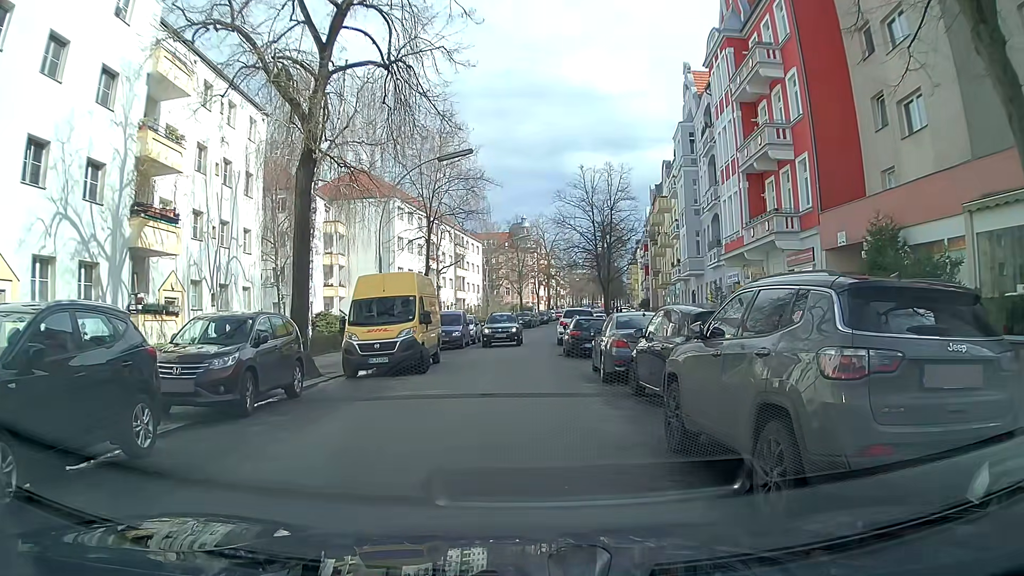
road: residential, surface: asphalt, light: Day
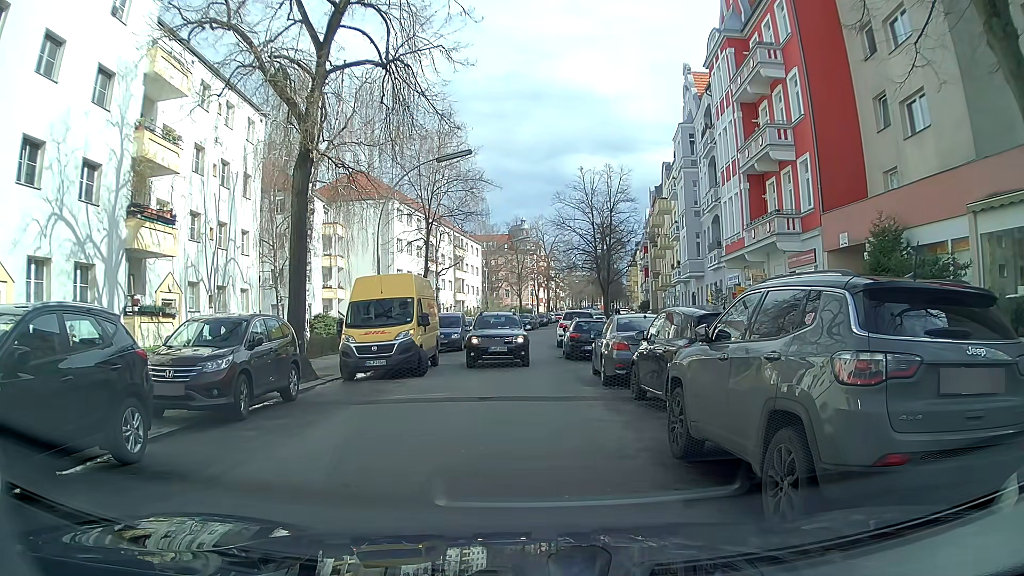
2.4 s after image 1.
(0.0, +0.3) m; 0°
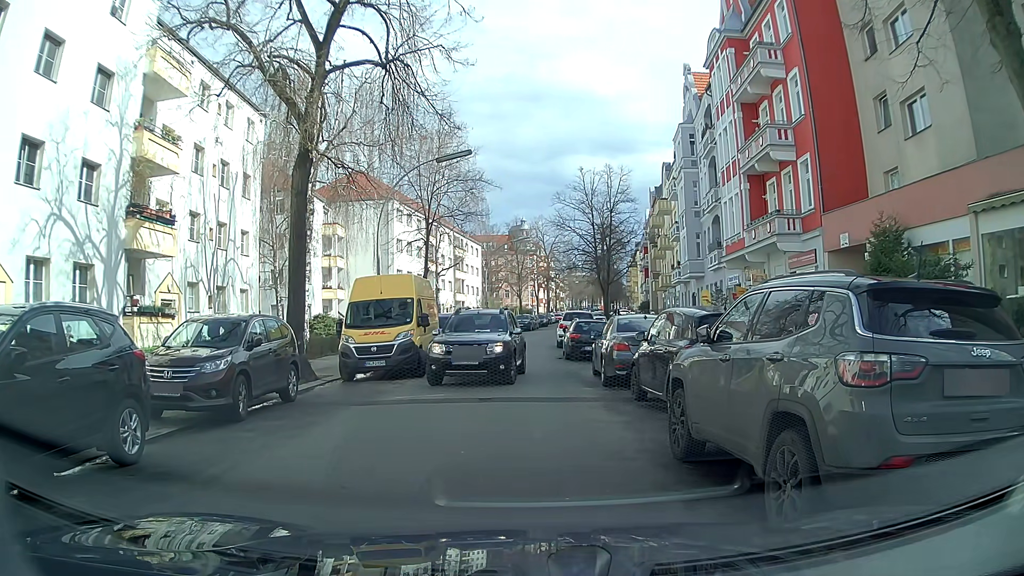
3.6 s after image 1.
(0.0, 0.0) m; 0°
